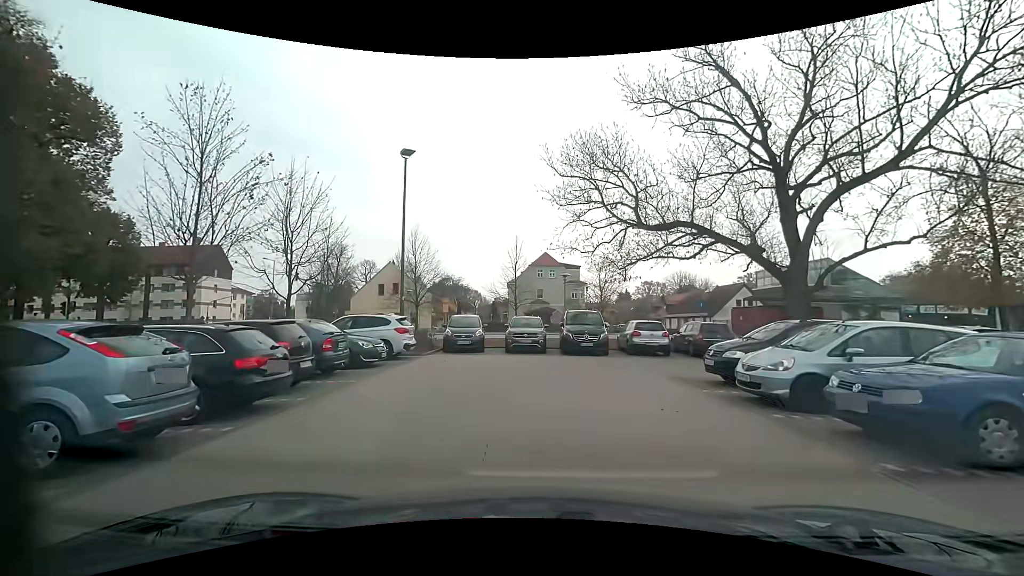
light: Day
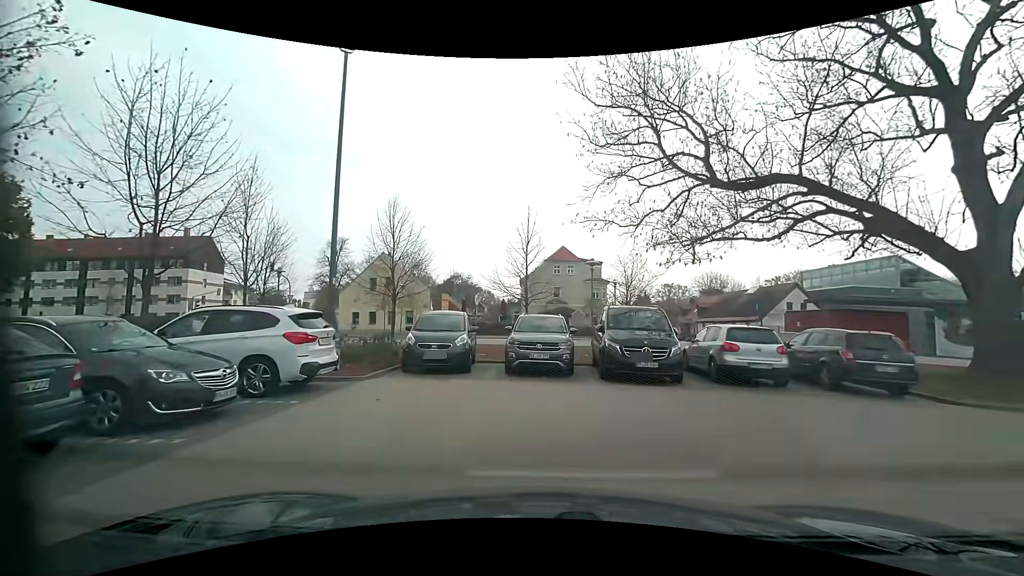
(-0.2, +8.6) m; -2°
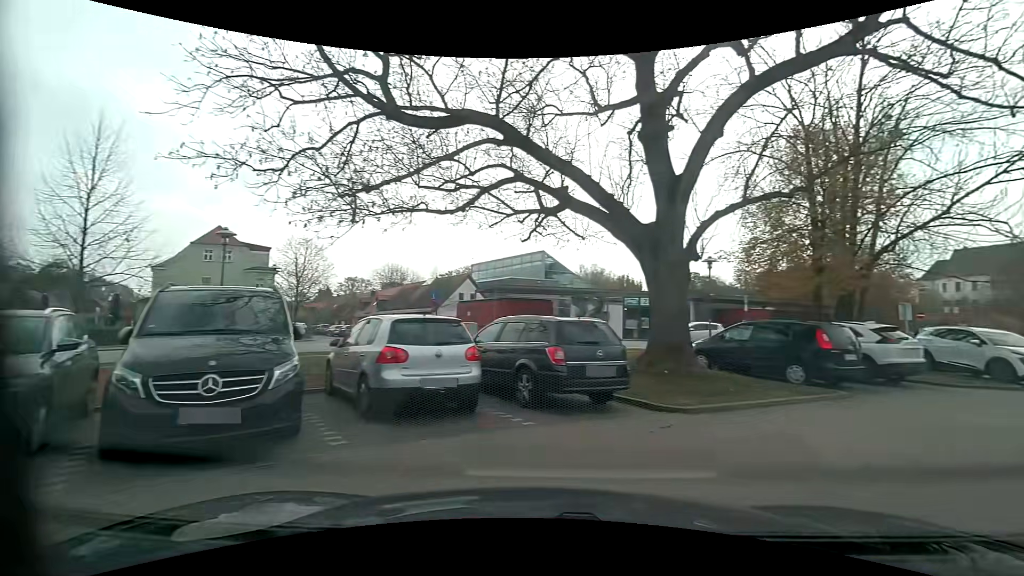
(+1.1, +6.2) m; +34°
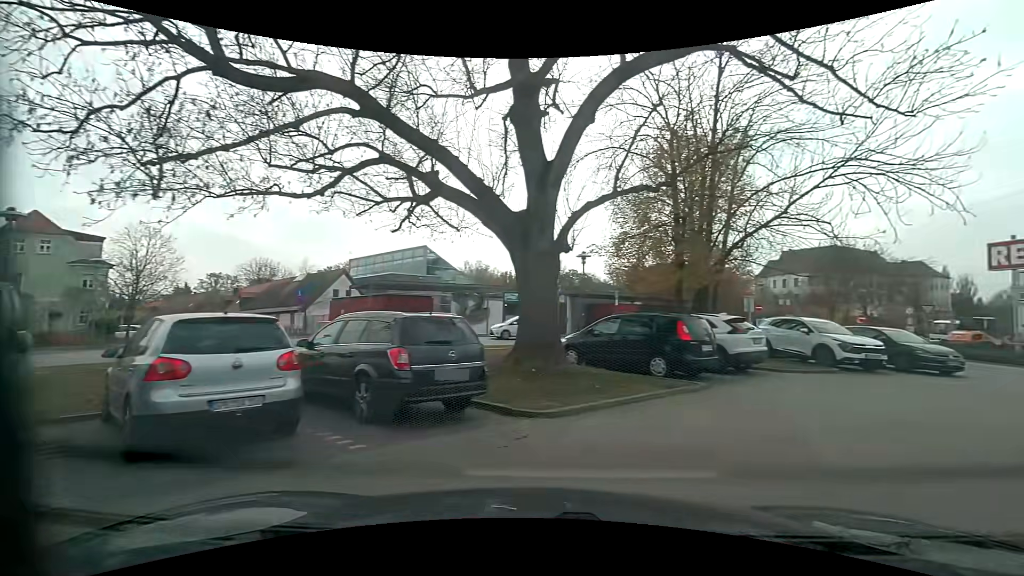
(+0.1, +1.3) m; +12°
